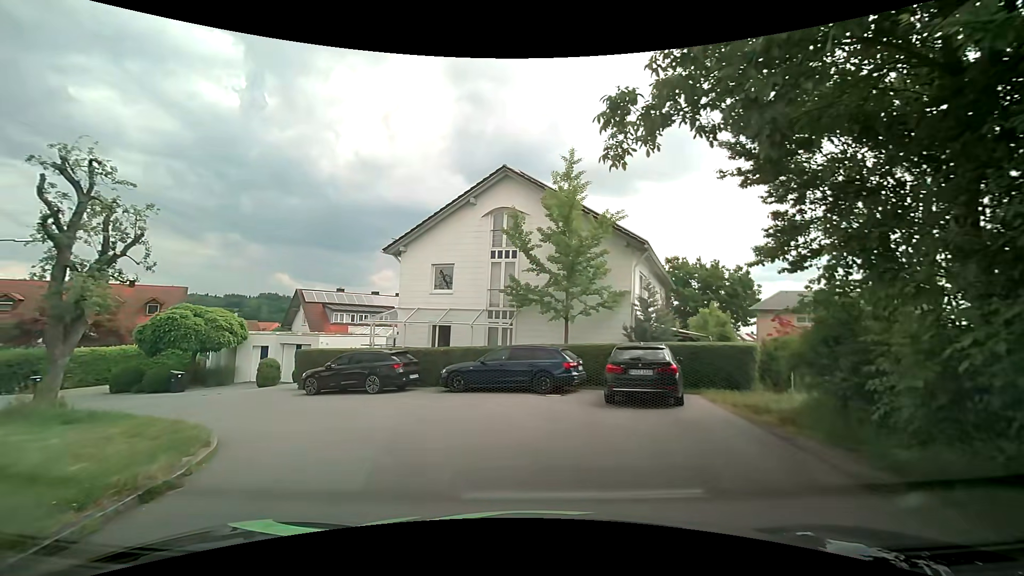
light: Day
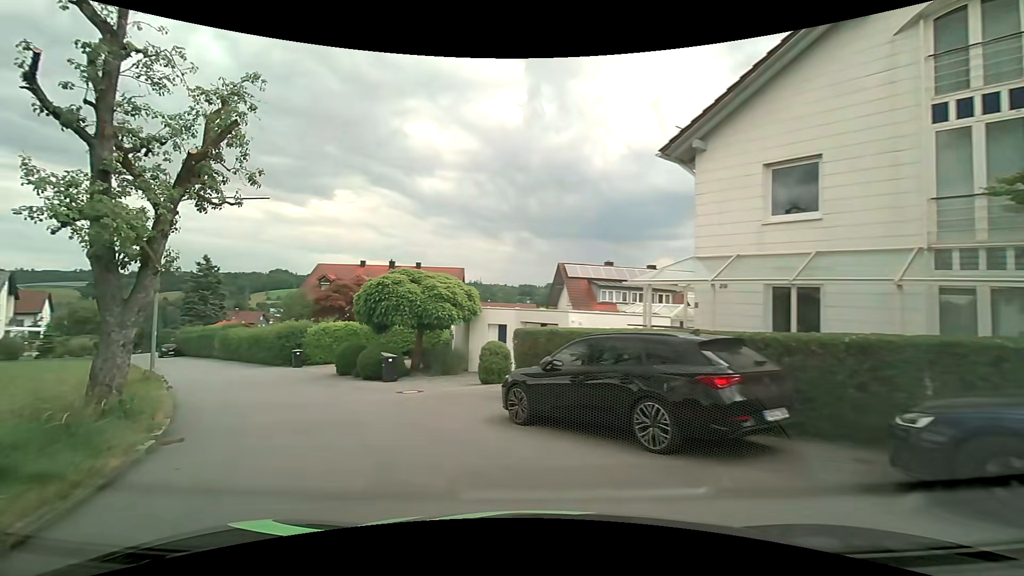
(-2.2, +11.1) m; -29°
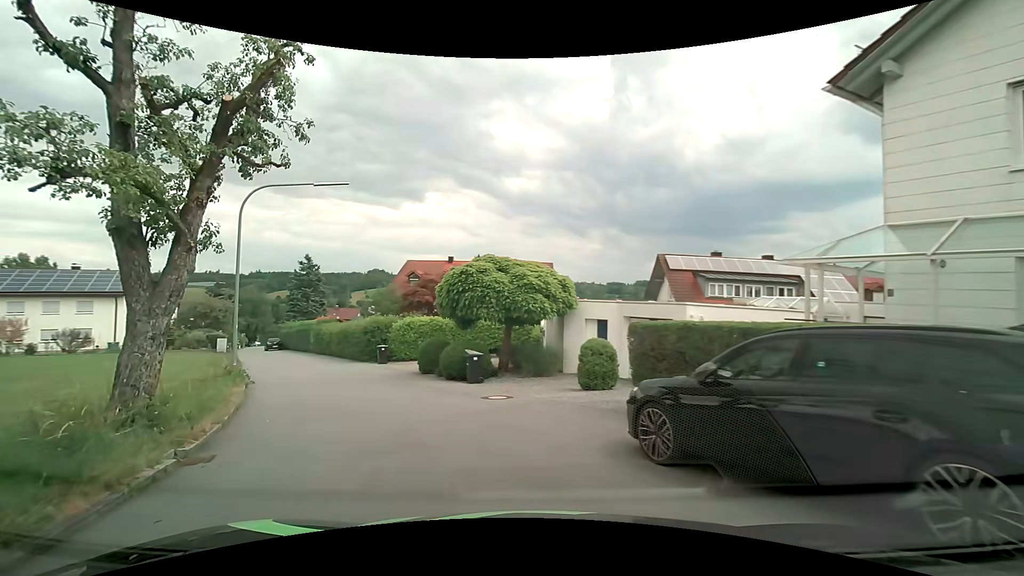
(-0.3, +2.6) m; -11°
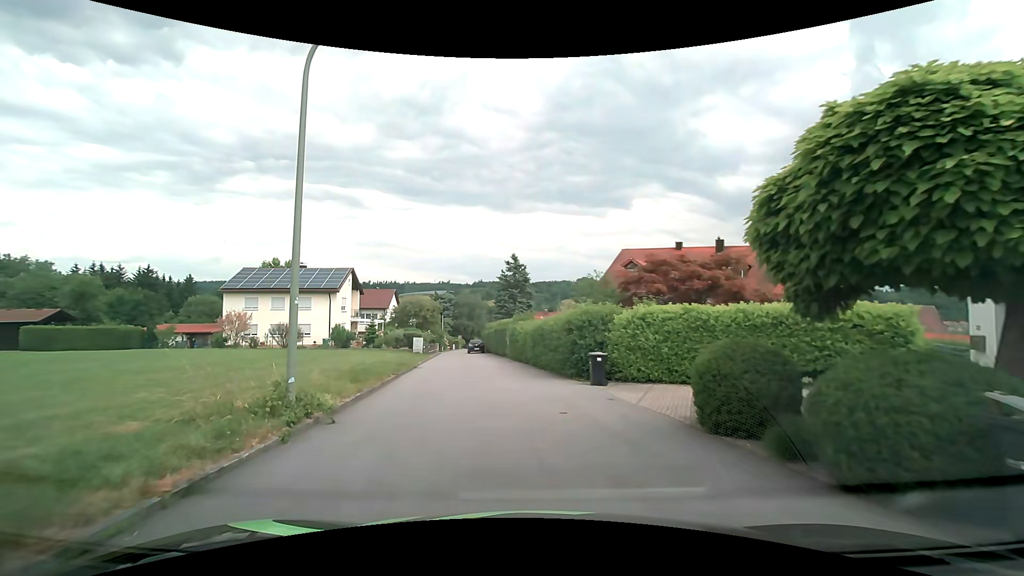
(-2.8, +11.4) m; -24°
